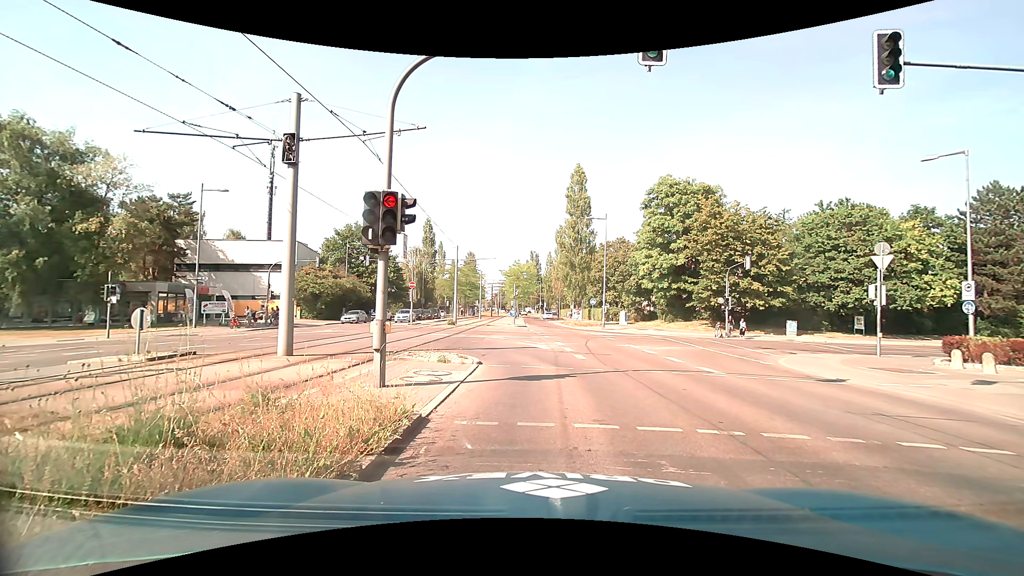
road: secondary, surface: asphalt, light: Day
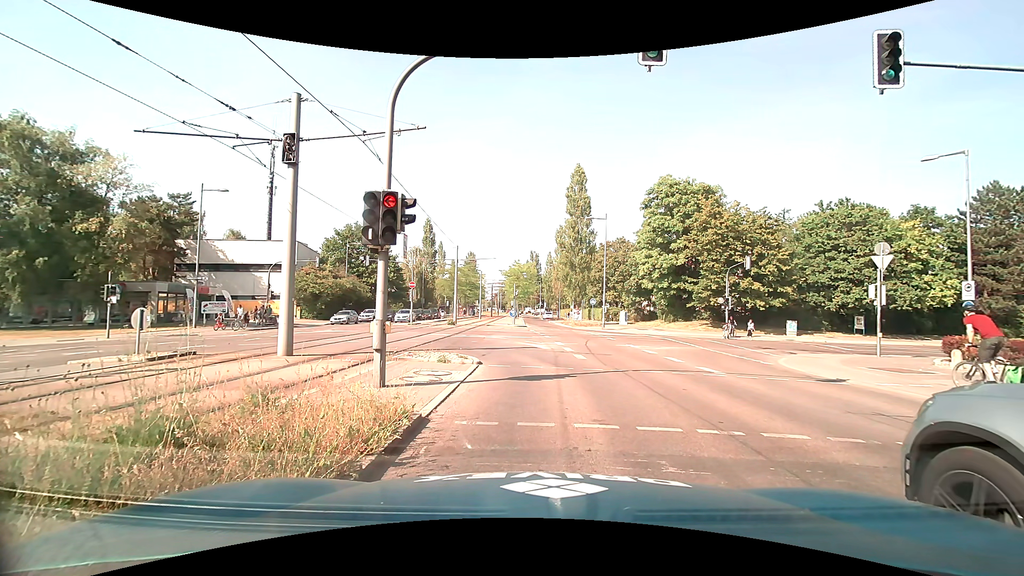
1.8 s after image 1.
(0.0, 0.0) m; 0°
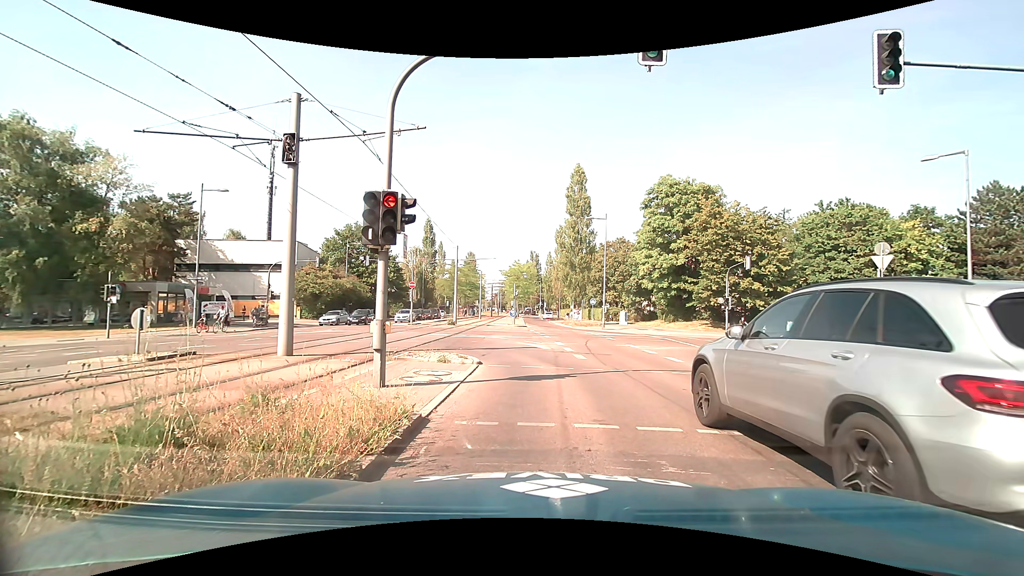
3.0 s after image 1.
(0.0, 0.0) m; 0°
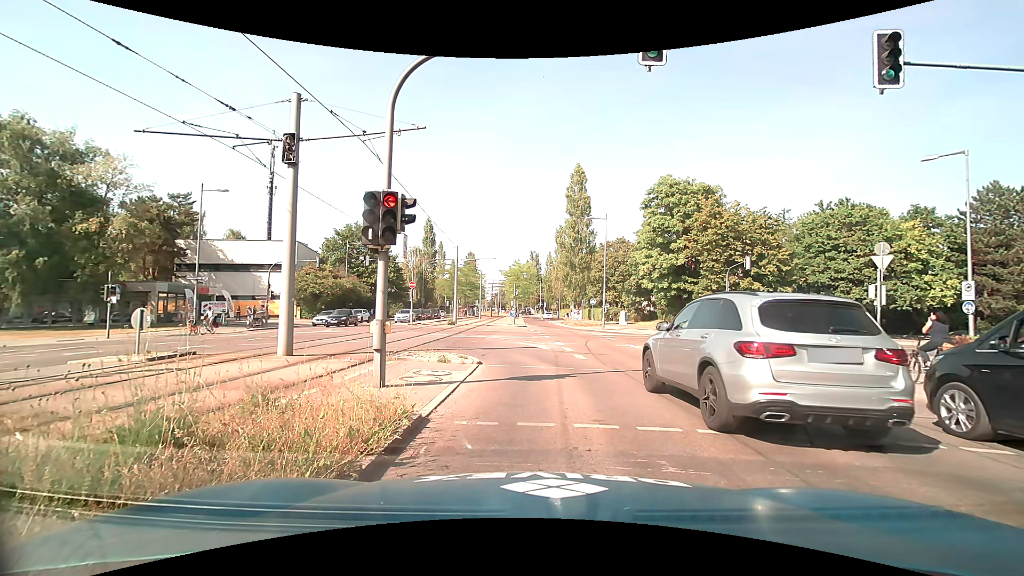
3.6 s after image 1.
(0.0, 0.0) m; 0°
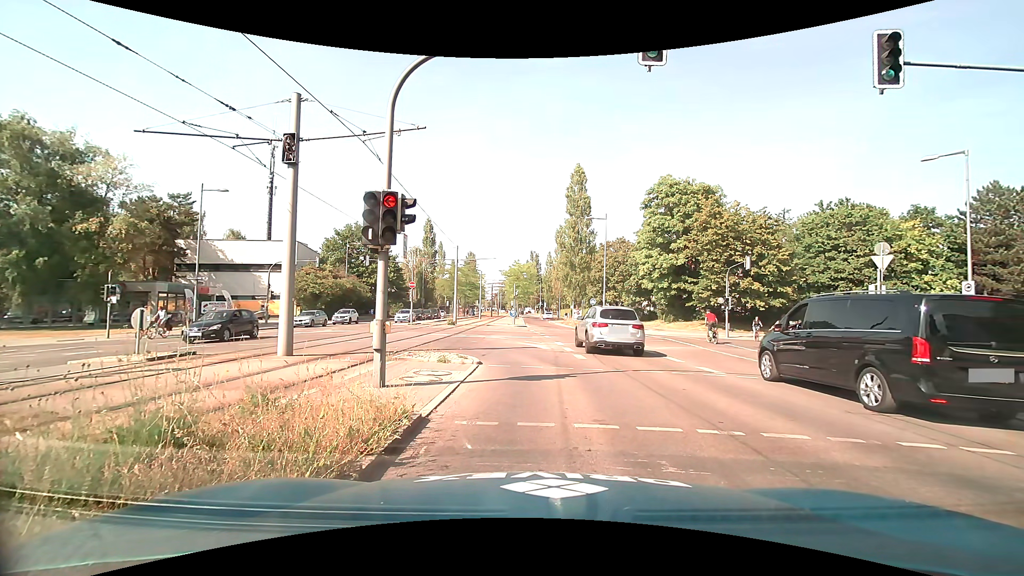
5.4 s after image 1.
(0.0, 0.0) m; 0°
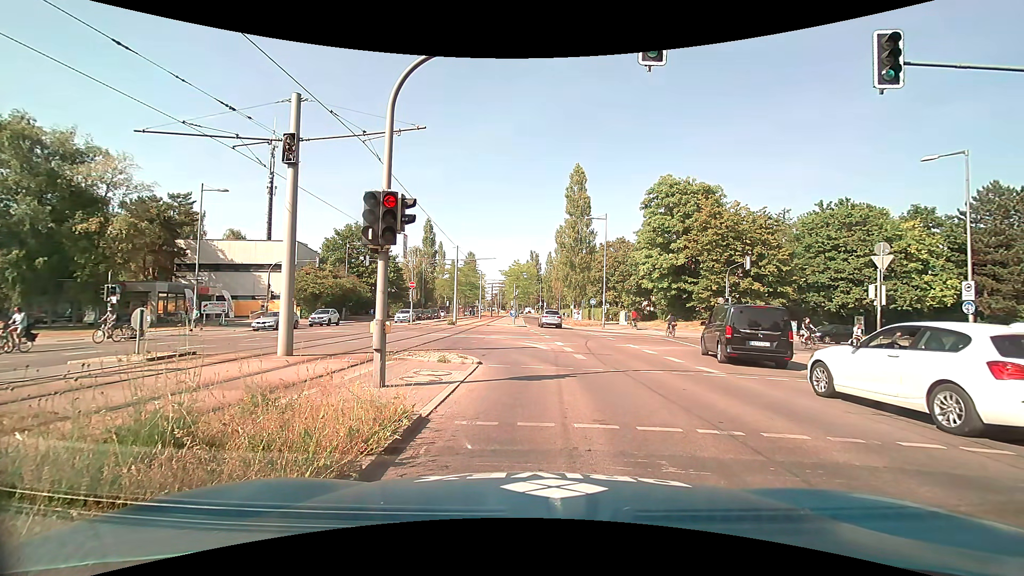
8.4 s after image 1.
(0.0, 0.0) m; 0°
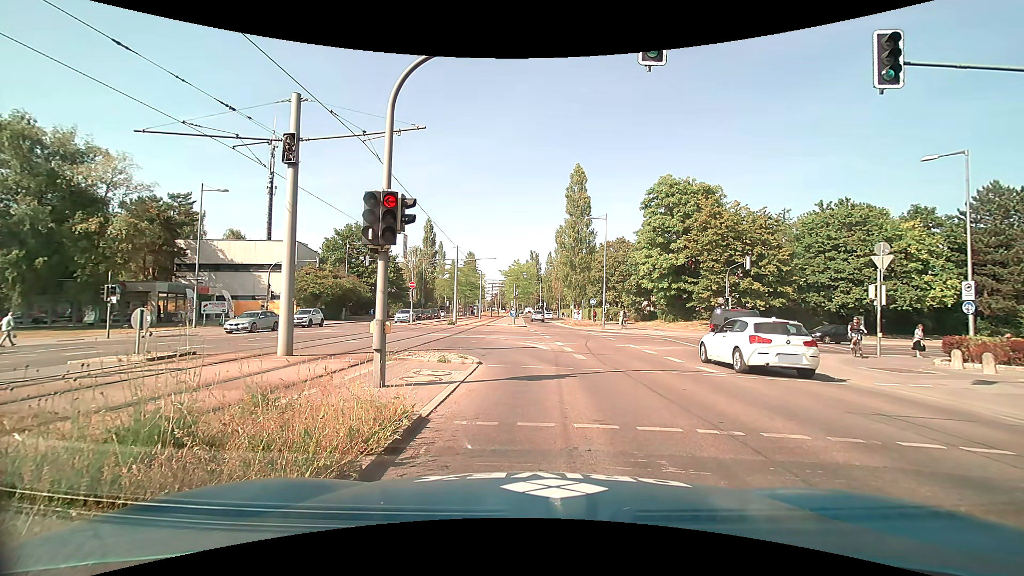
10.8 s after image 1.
(0.0, 0.0) m; 0°
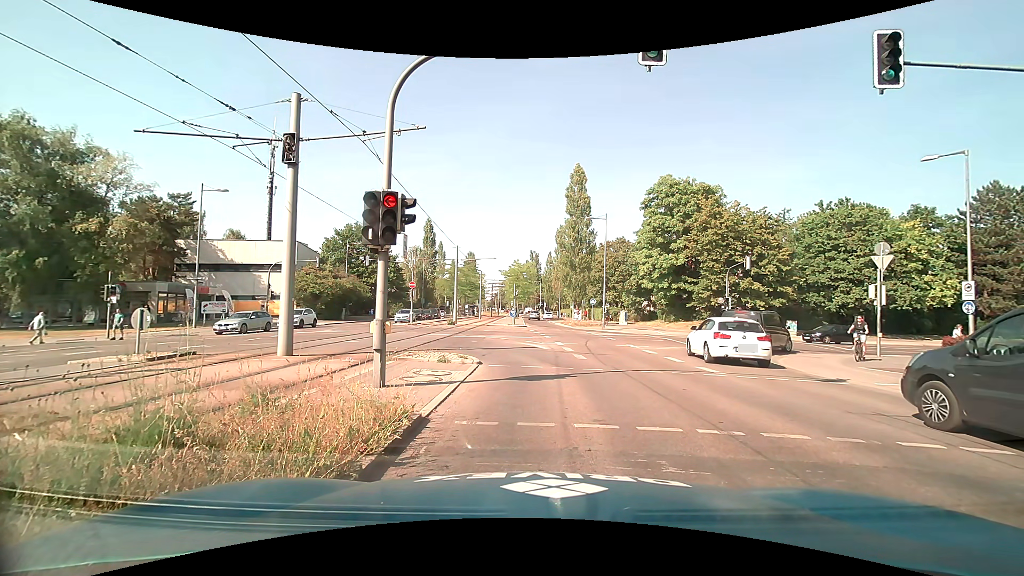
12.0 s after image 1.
(0.0, 0.0) m; 0°
